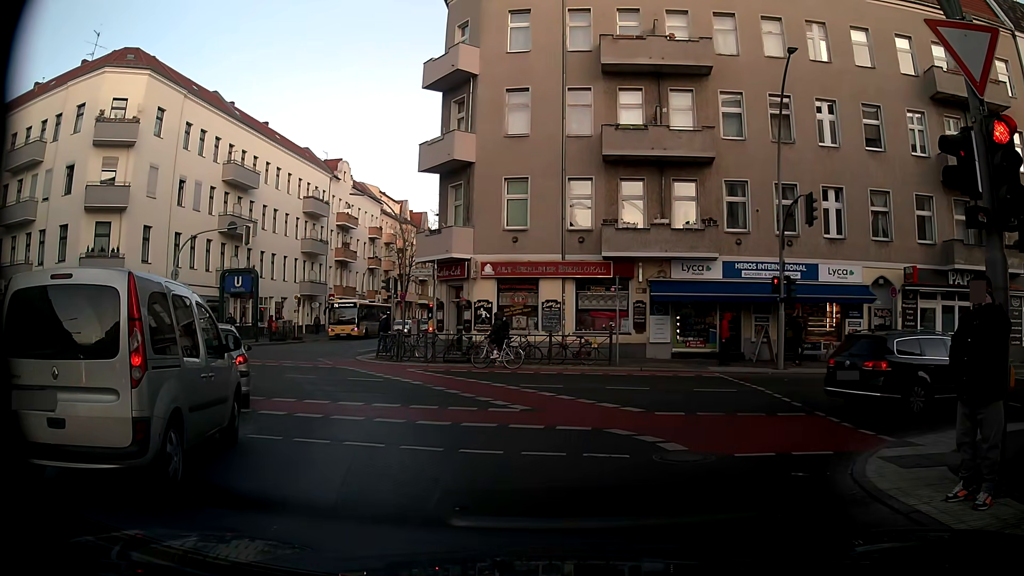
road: tertiary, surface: asphalt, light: Day
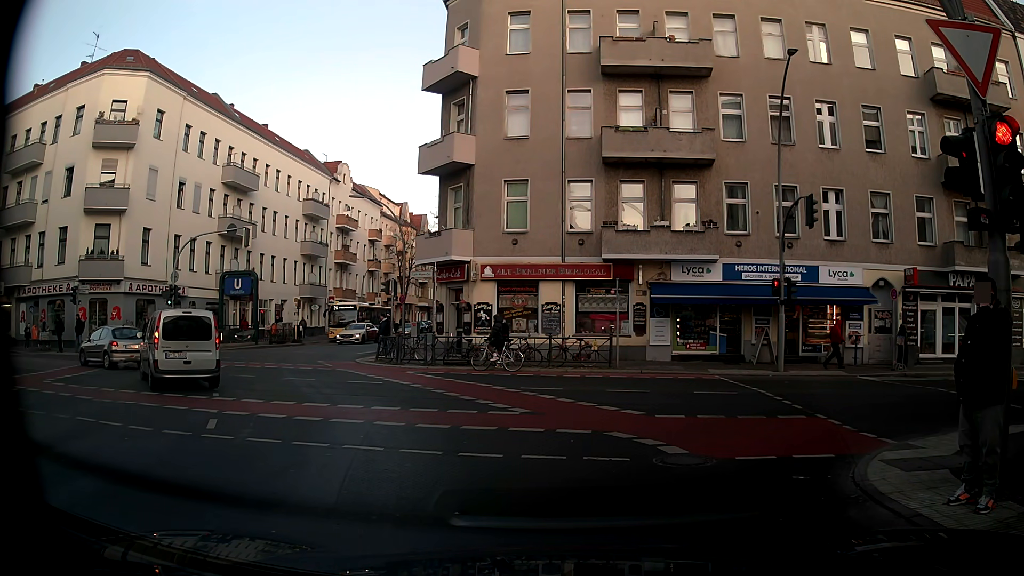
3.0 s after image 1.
(0.0, +0.1) m; 0°
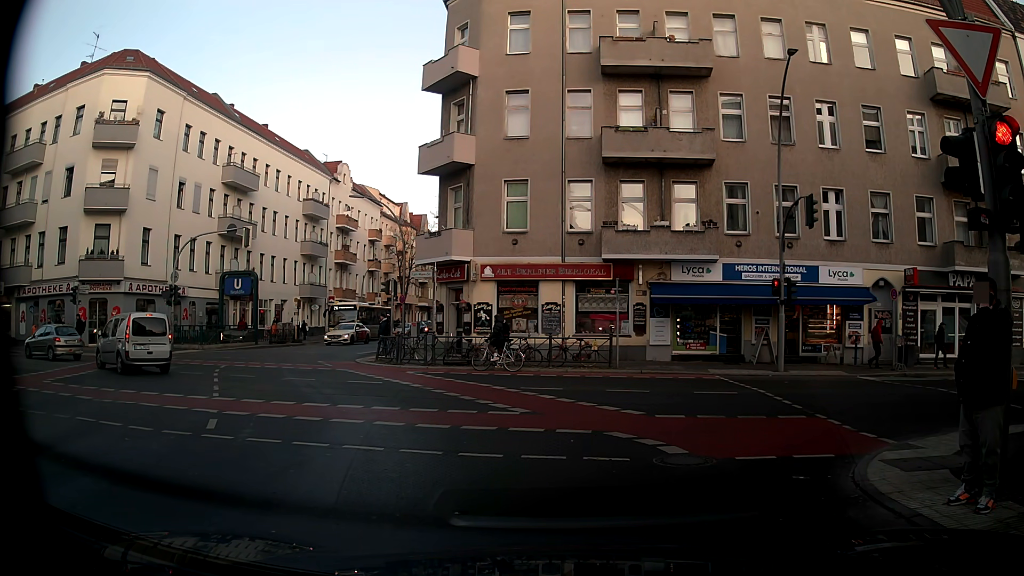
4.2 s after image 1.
(0.0, 0.0) m; 0°
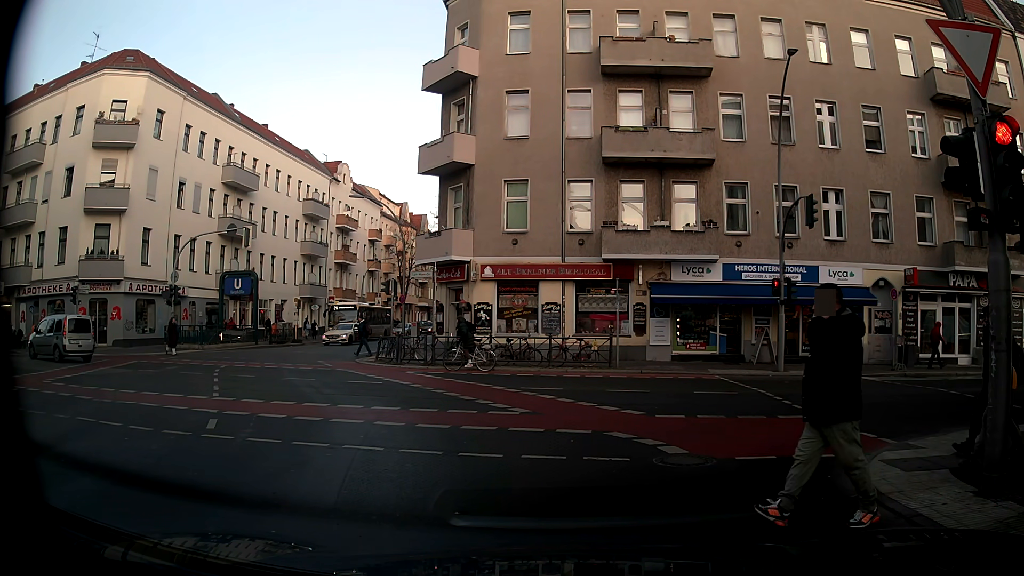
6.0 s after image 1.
(0.0, 0.0) m; 0°
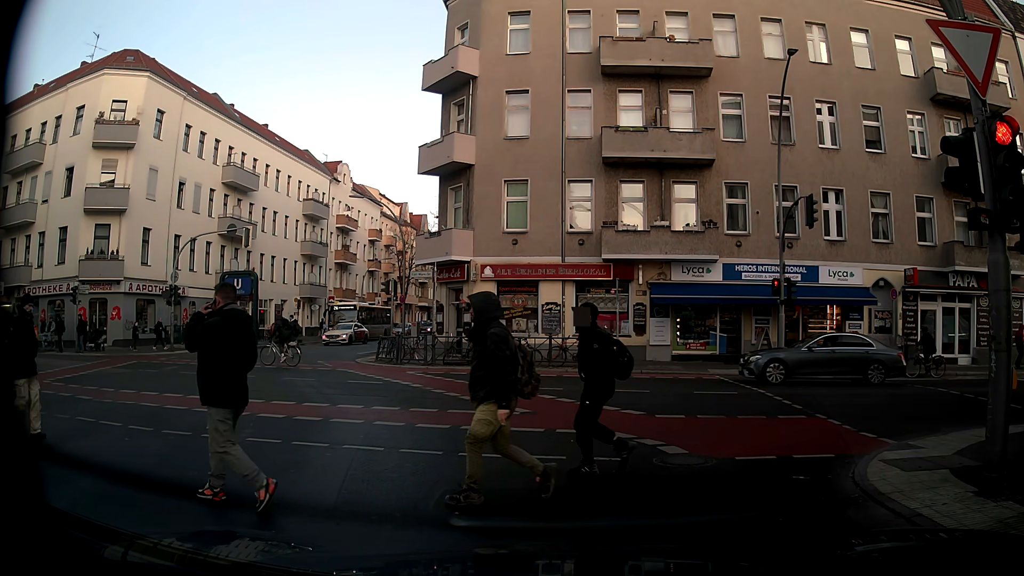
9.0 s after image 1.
(0.0, 0.0) m; 0°
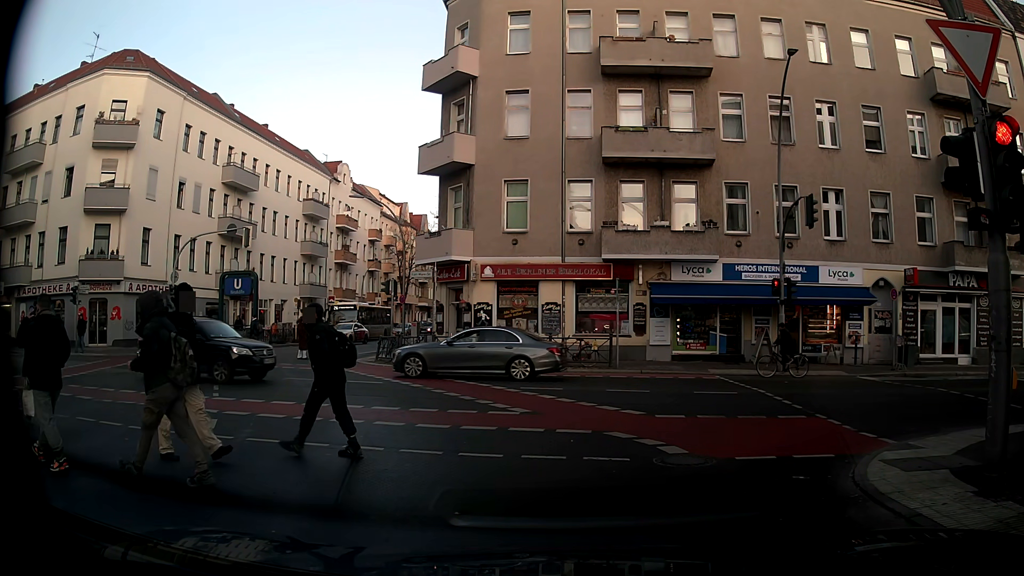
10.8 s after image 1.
(0.0, 0.0) m; 0°
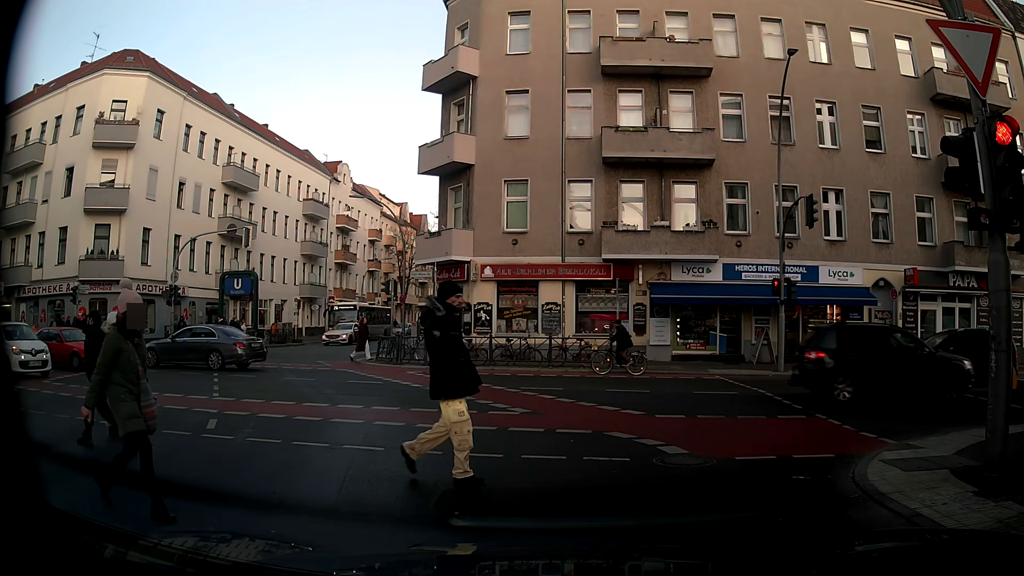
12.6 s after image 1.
(0.0, 0.0) m; 0°
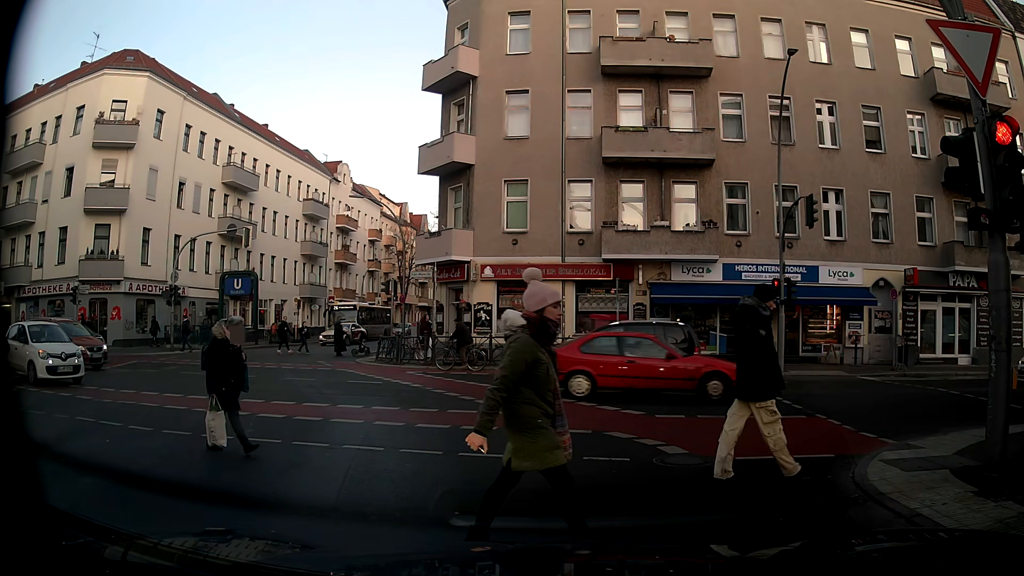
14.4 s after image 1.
(0.0, 0.0) m; 0°
